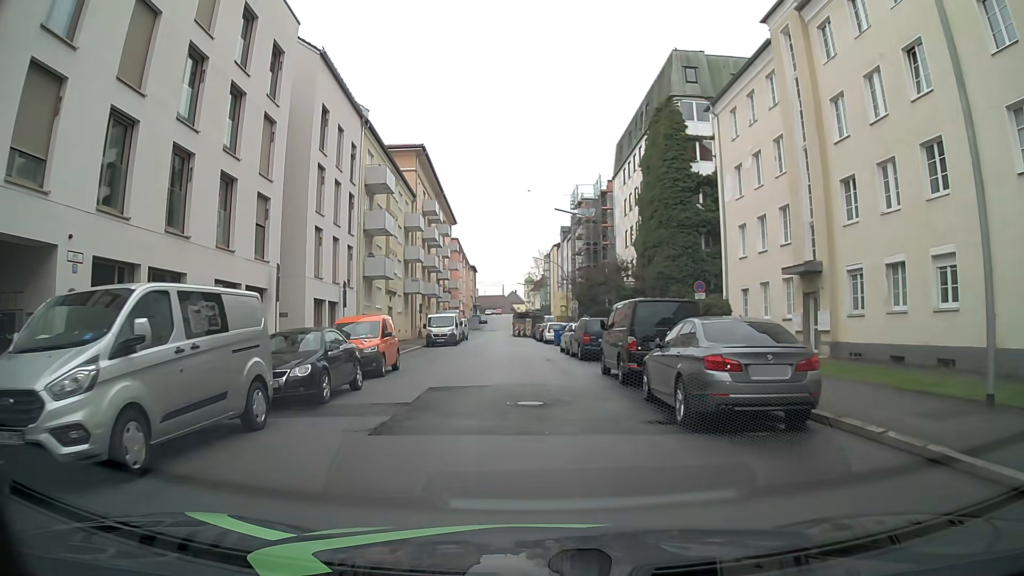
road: tertiary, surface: asphalt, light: Day
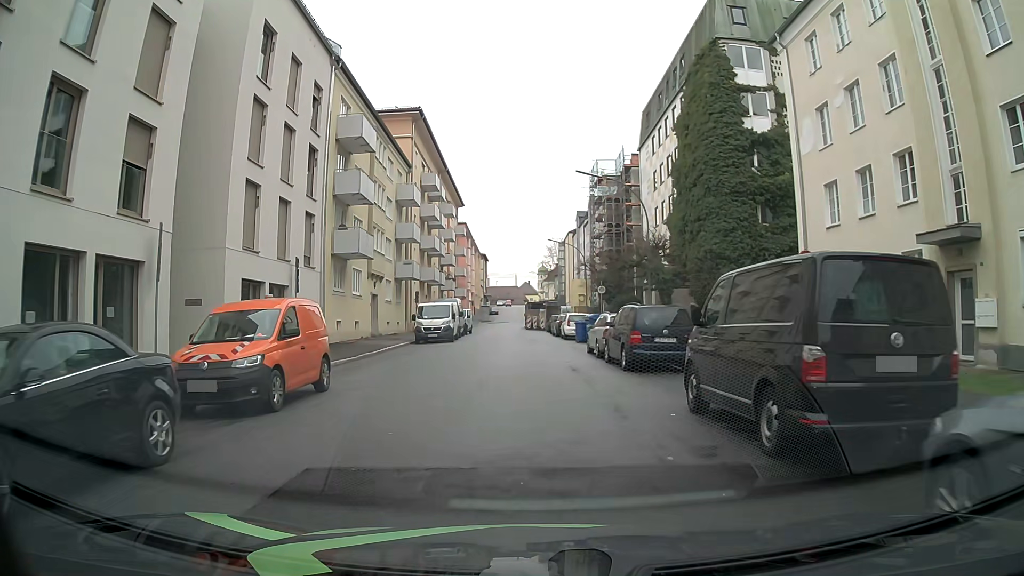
(-0.1, +9.0) m; -1°
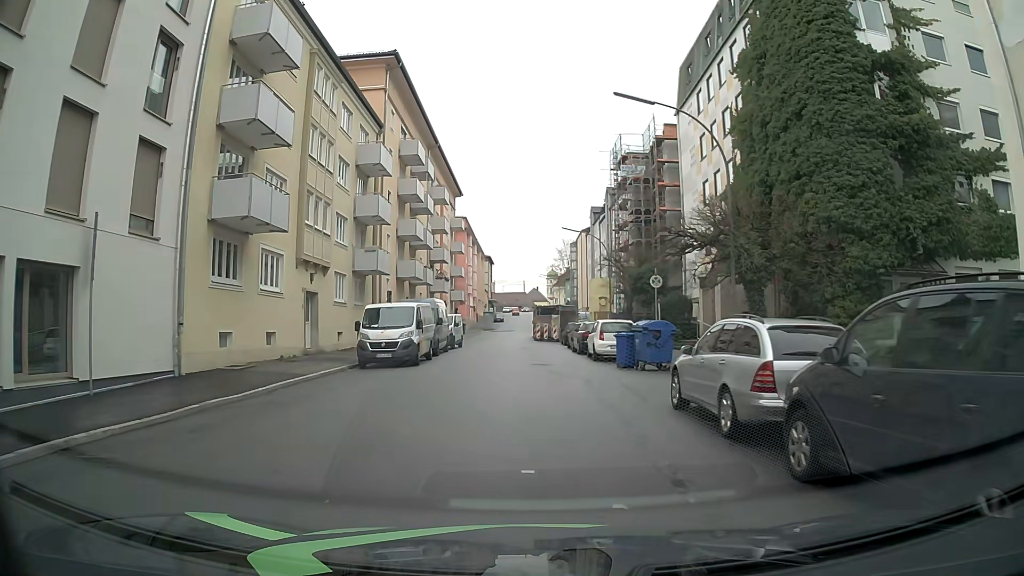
(-0.2, +13.5) m; -1°
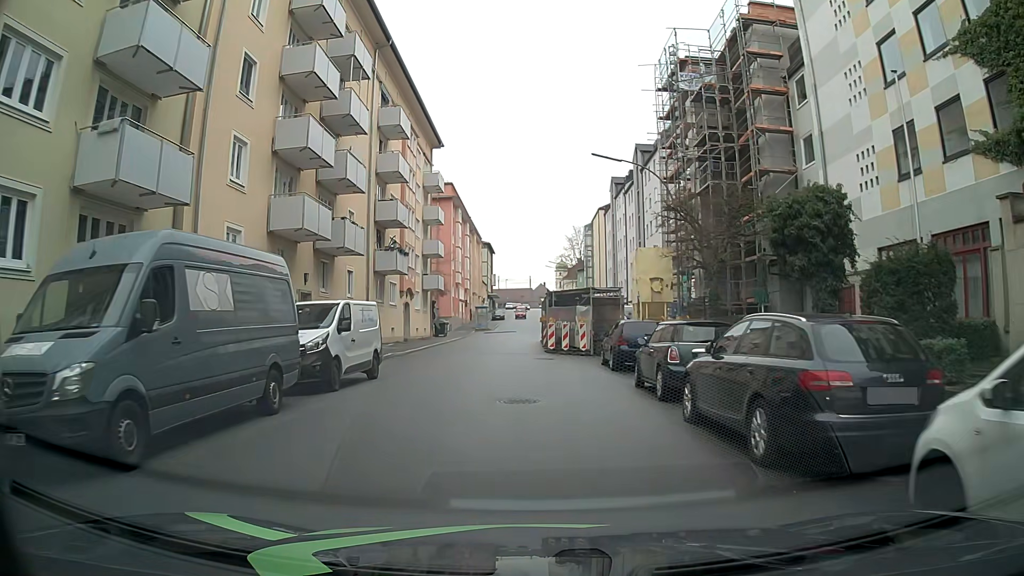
(0.0, +23.3) m; -1°
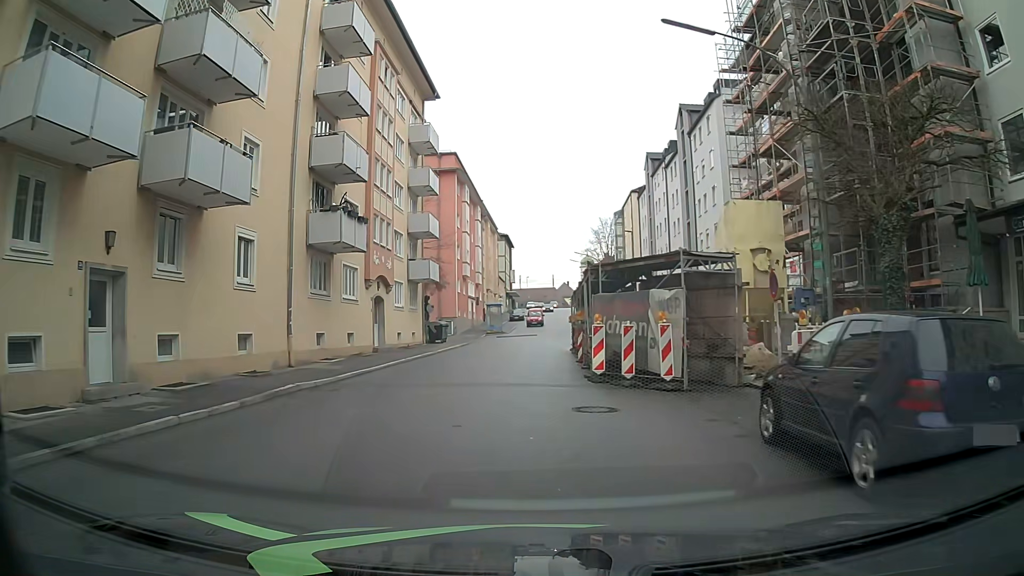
(+0.2, +14.2) m; 0°
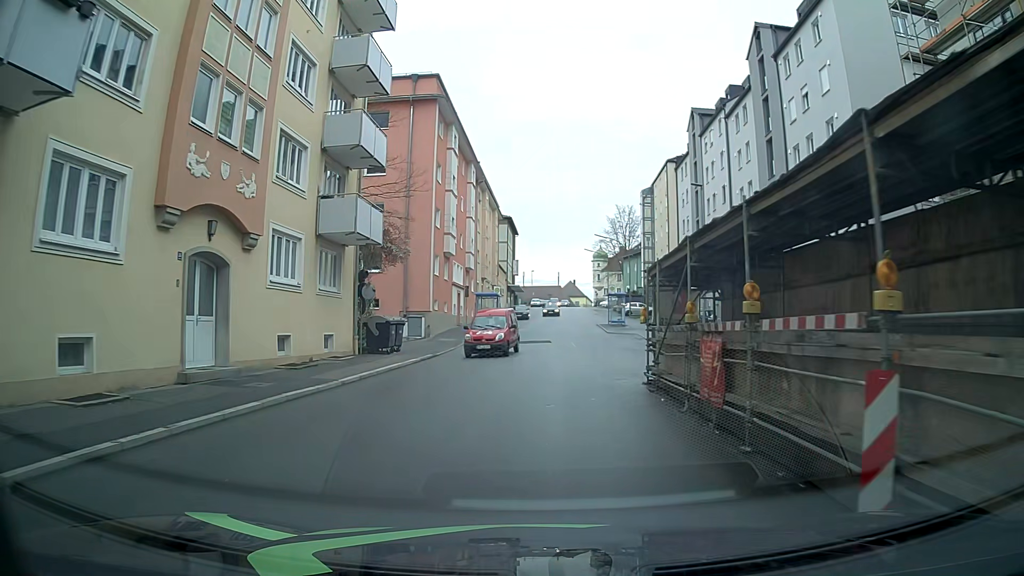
(-0.5, +19.1) m; 0°
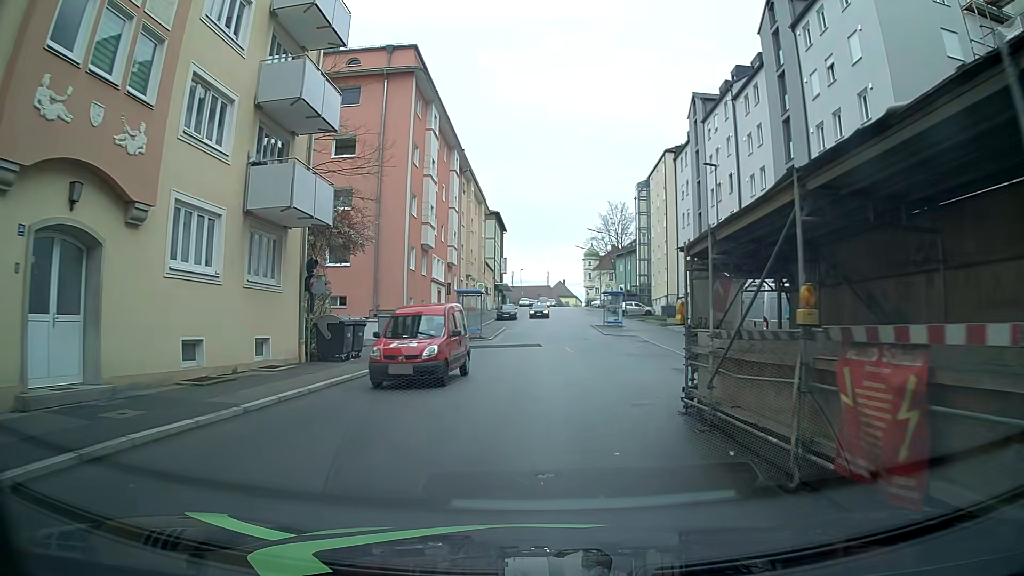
(0.0, +4.8) m; 0°
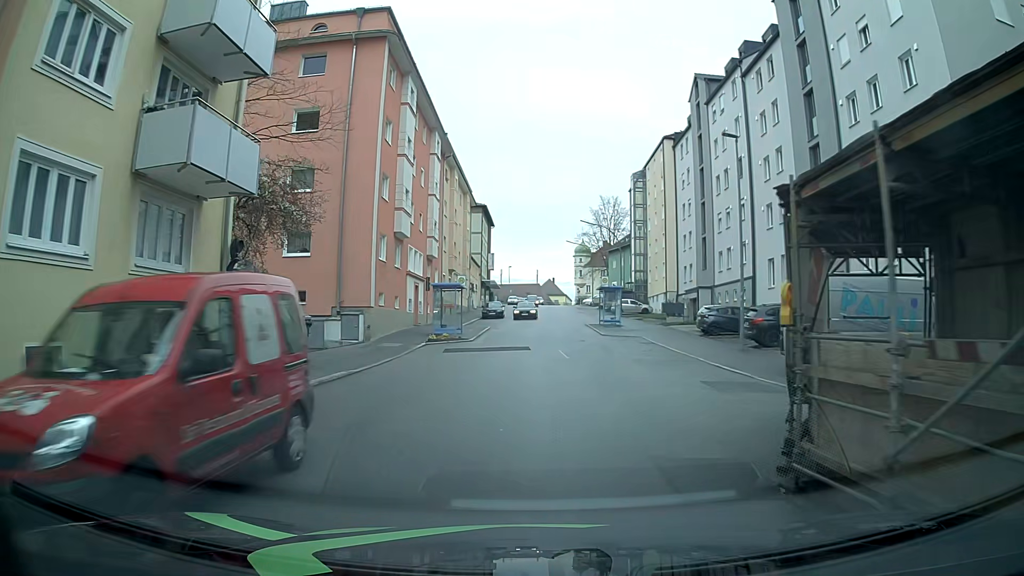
(+0.1, +4.8) m; +2°
(0, +10) (+1, +20) (+1, +30) (+2, +40) (+2, +50) (+2, +60) (+2, +70) (+3, +80) (+2, +90) (+2, +100) m
